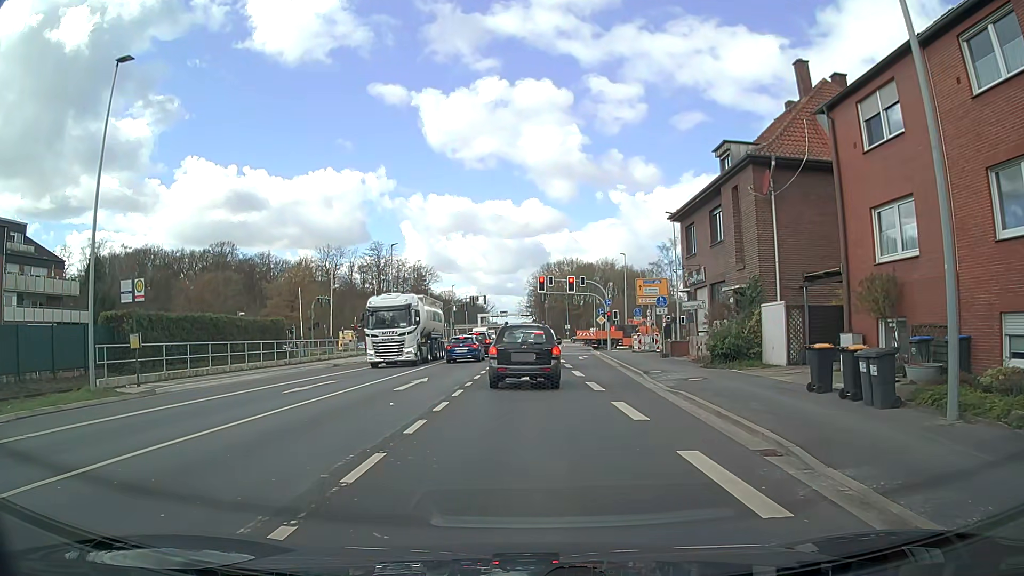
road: secondary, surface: asphalt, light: Day
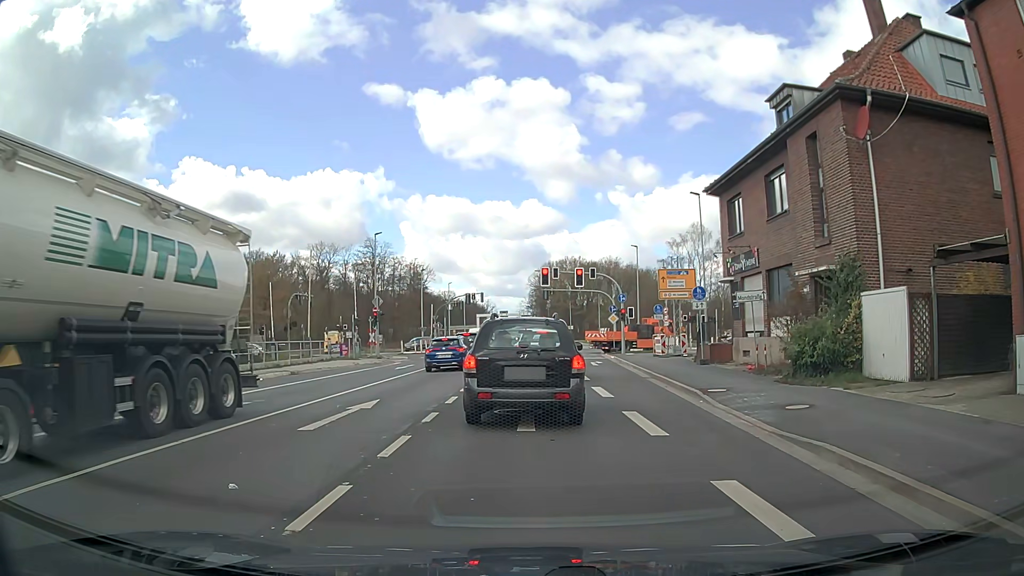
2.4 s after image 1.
(0.0, +7.5) m; +2°
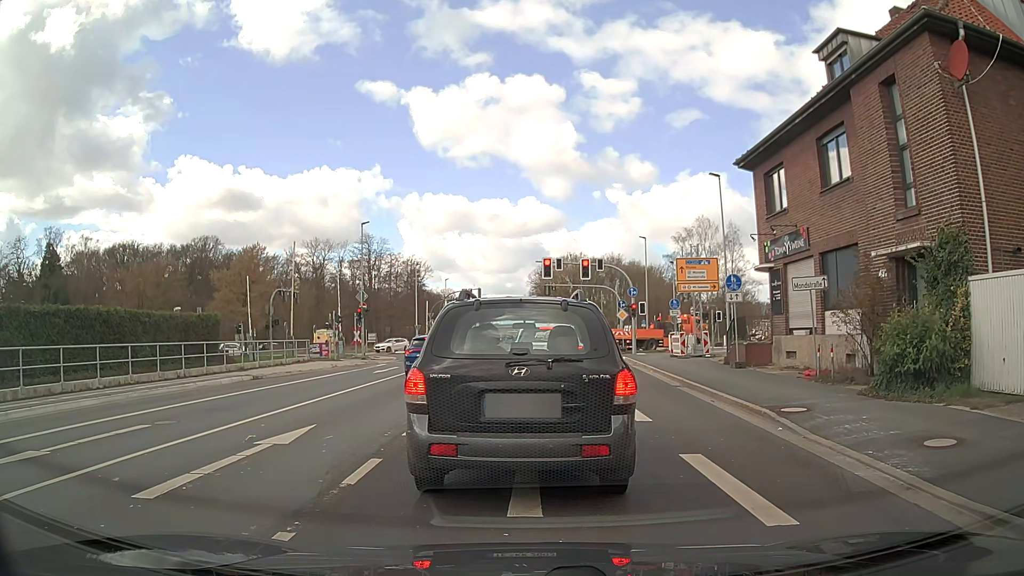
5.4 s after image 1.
(-0.1, +4.5) m; 0°
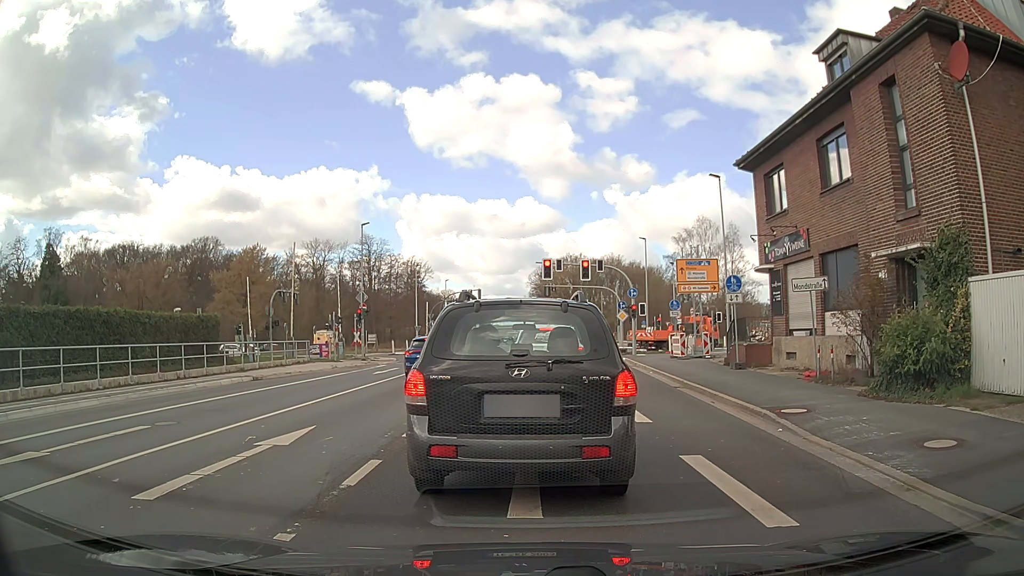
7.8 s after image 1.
(0.0, +0.1) m; 0°
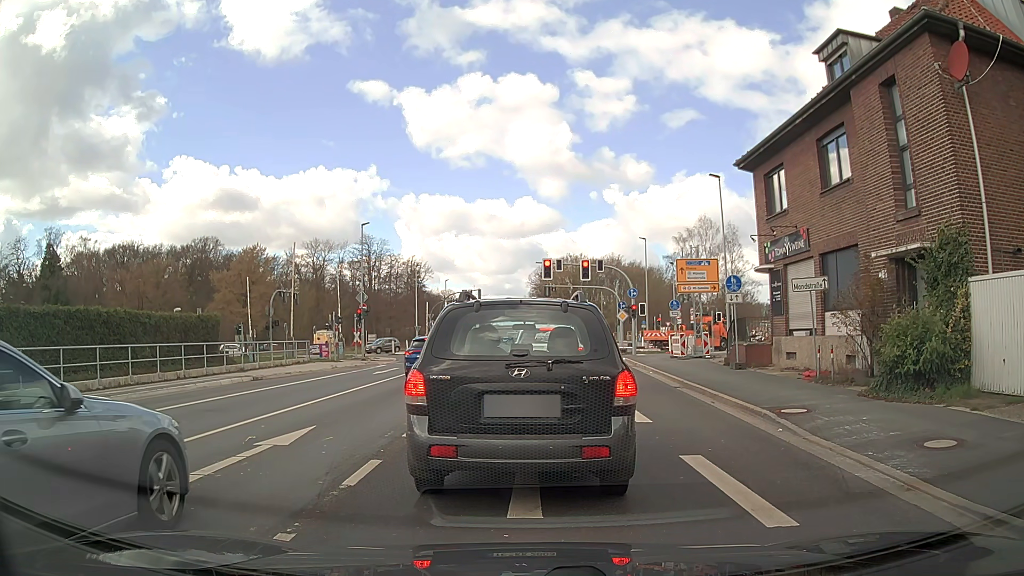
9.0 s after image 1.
(0.0, 0.0) m; 0°
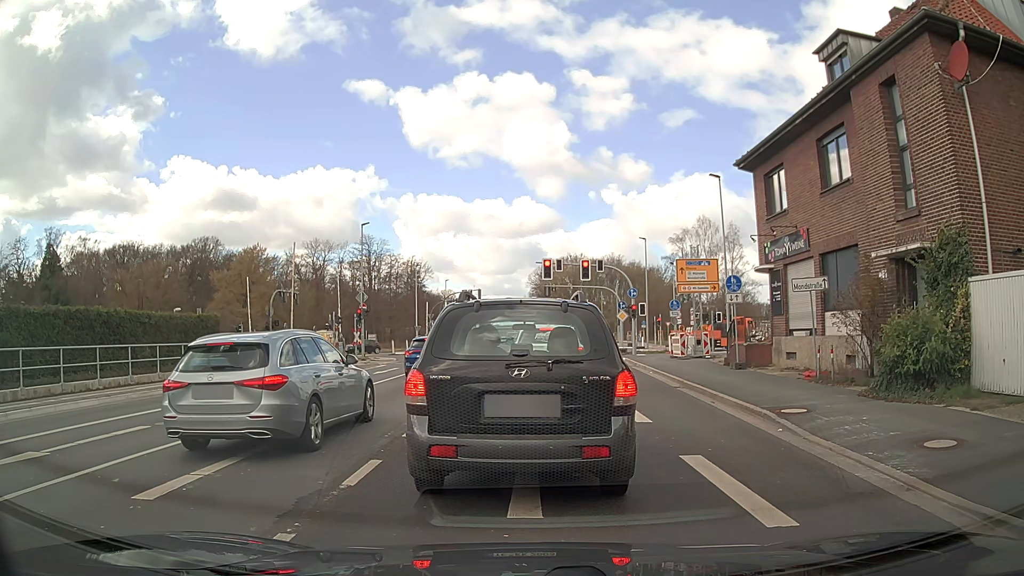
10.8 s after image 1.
(0.0, 0.0) m; 0°
(0, +10) (0, +20) (-1, +30) (-1, +40) (0, +50) (0, +60) (0, +70) (+1, +80) (+1, +90) (+1, +100) m
